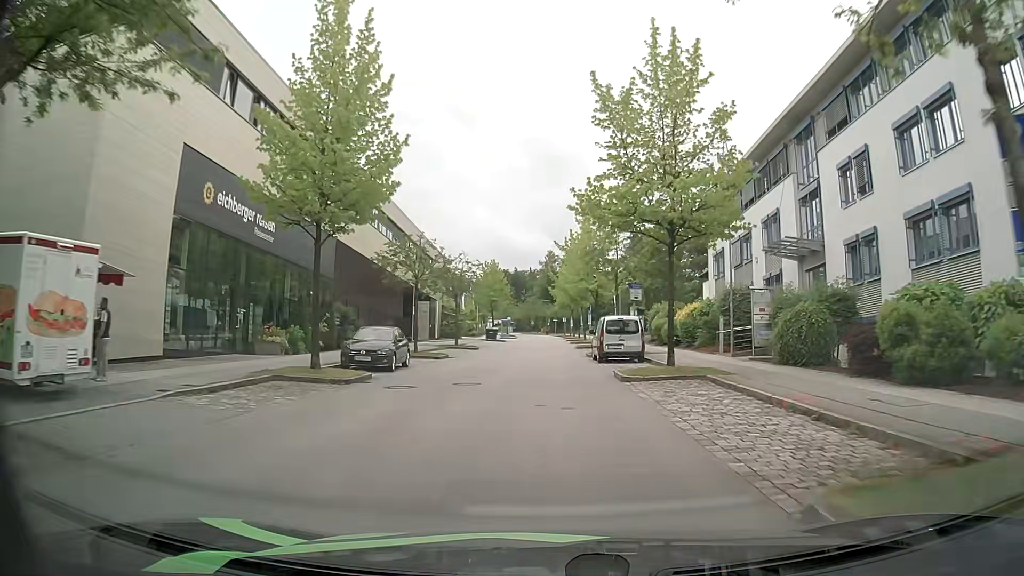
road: residential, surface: asphalt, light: Day
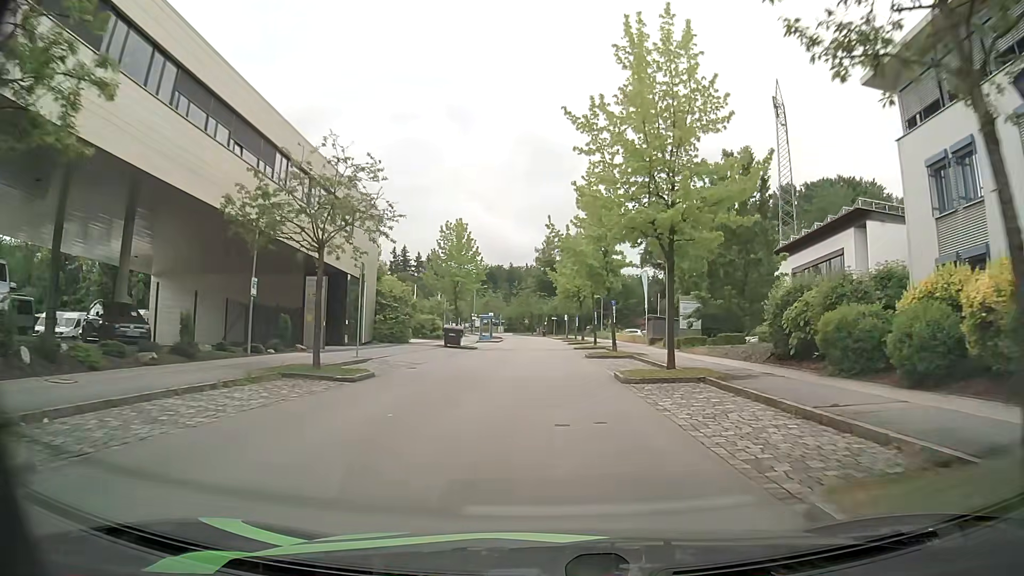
(+0.1, +28.1) m; 0°
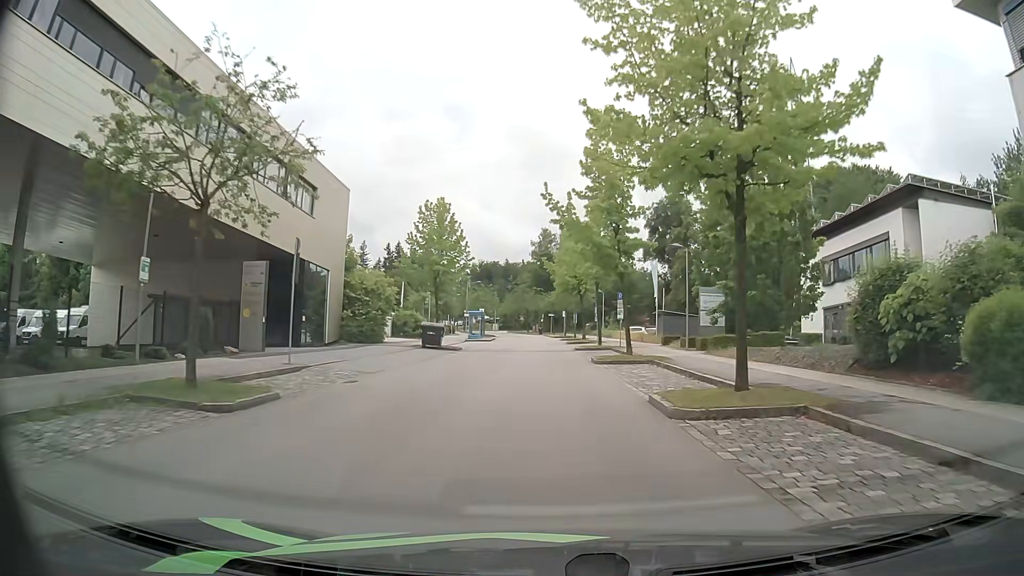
(0.0, +6.8) m; 0°
(0, +10) (0, +20) (0, +30) (0, +40) (0, +50) (0, +60) (-1, +70) (-1, +80) (-2, +90) (-3, +100) m
